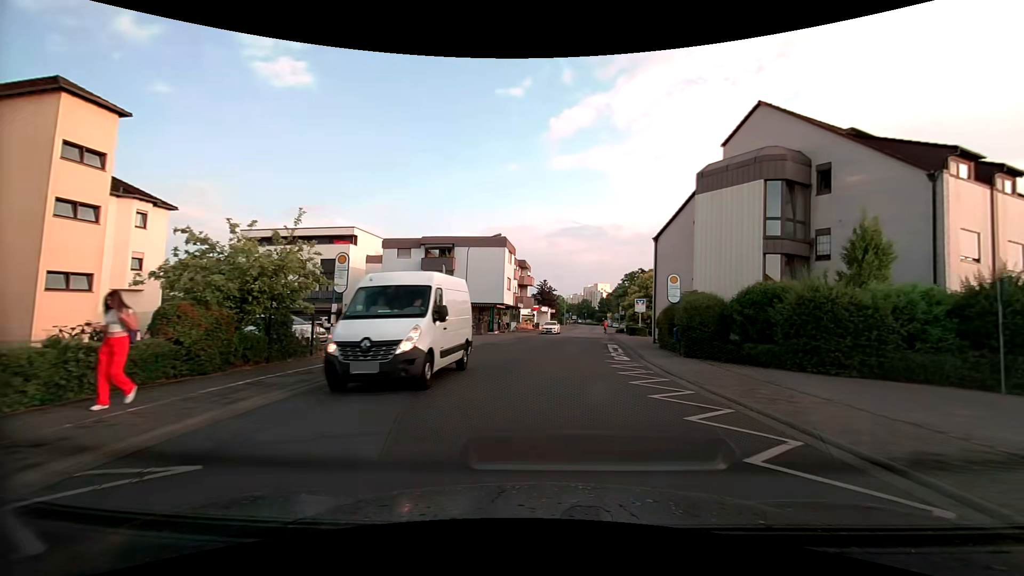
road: tertiary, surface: asphalt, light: Day
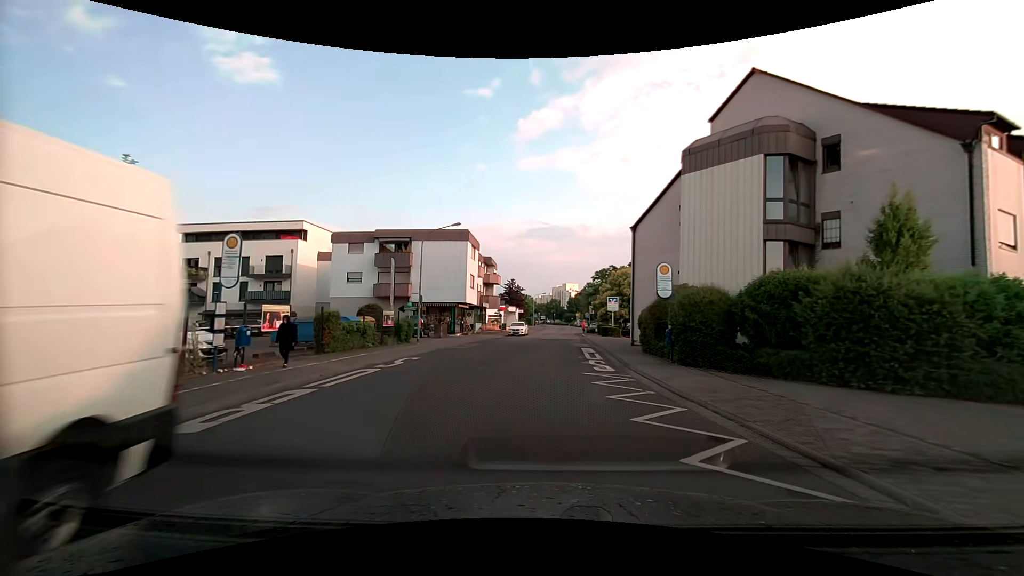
(+0.2, +4.4) m; +4°
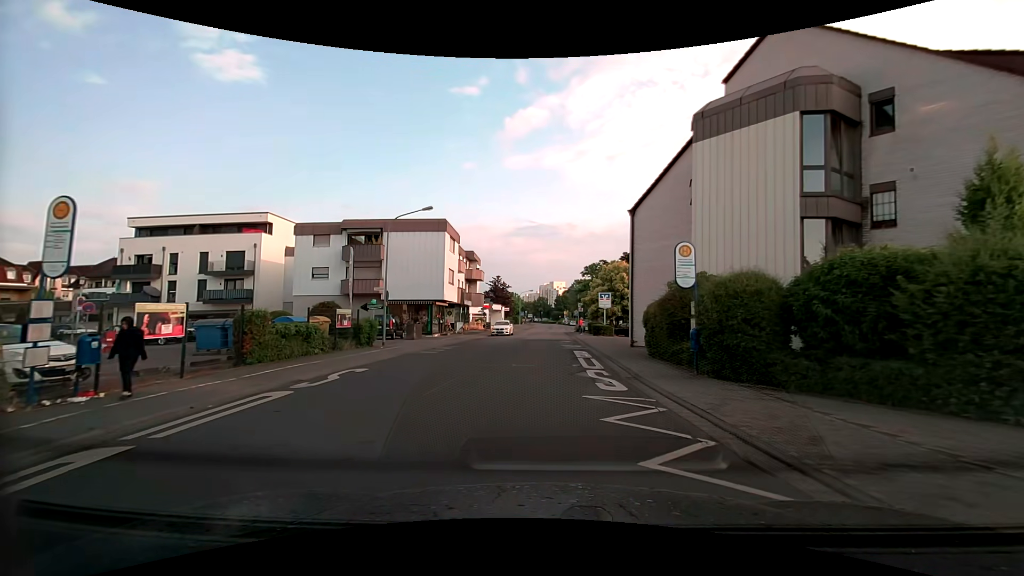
(+0.1, +4.3) m; +2°
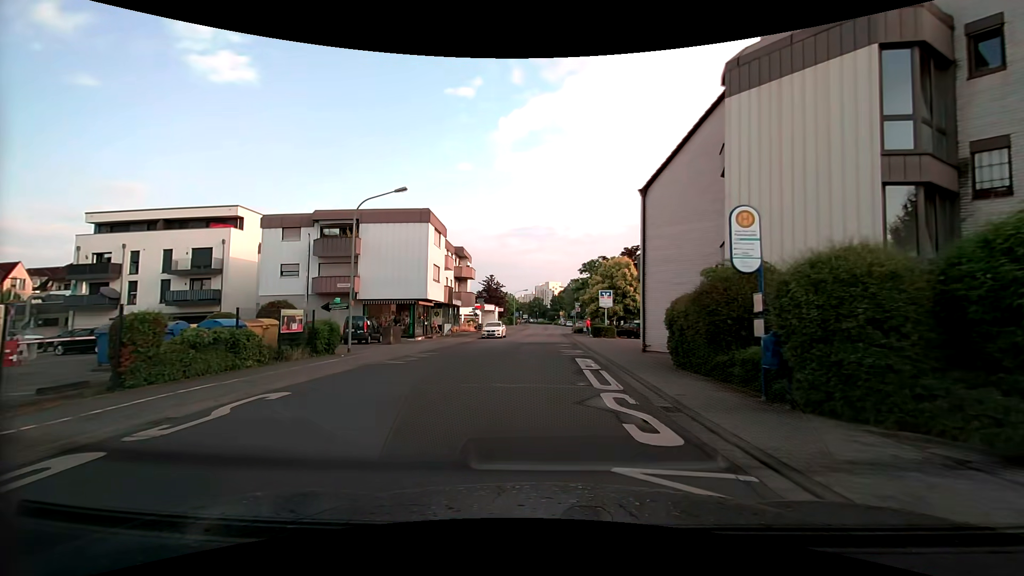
(0.0, +4.3) m; 0°
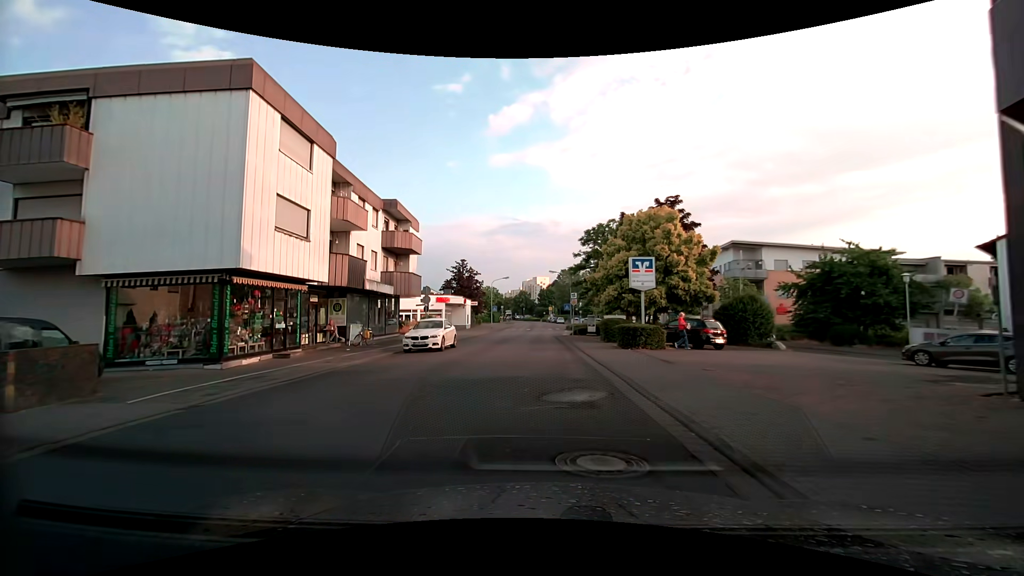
(+0.2, +21.5) m; 0°
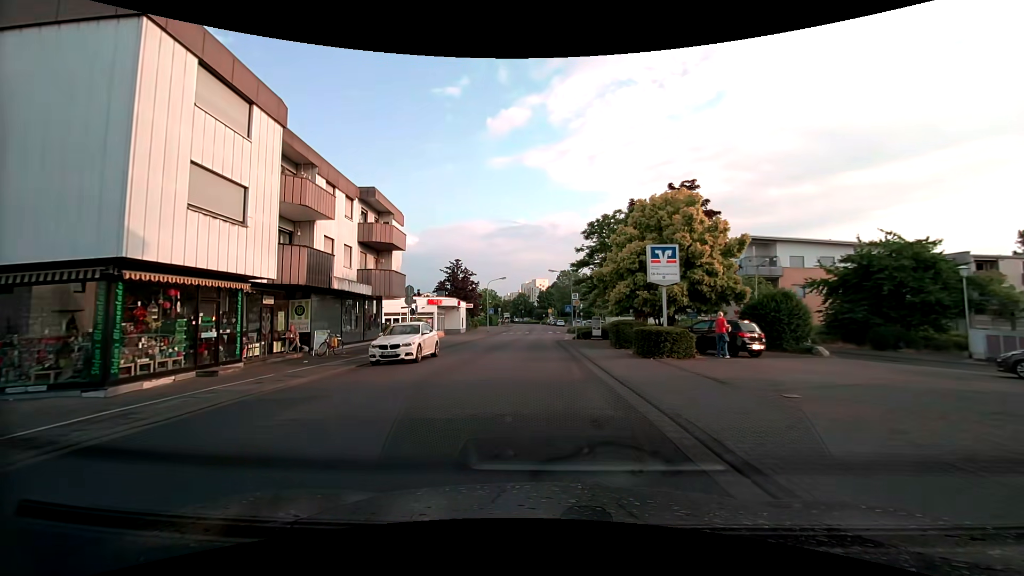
(0.0, +4.3) m; 0°
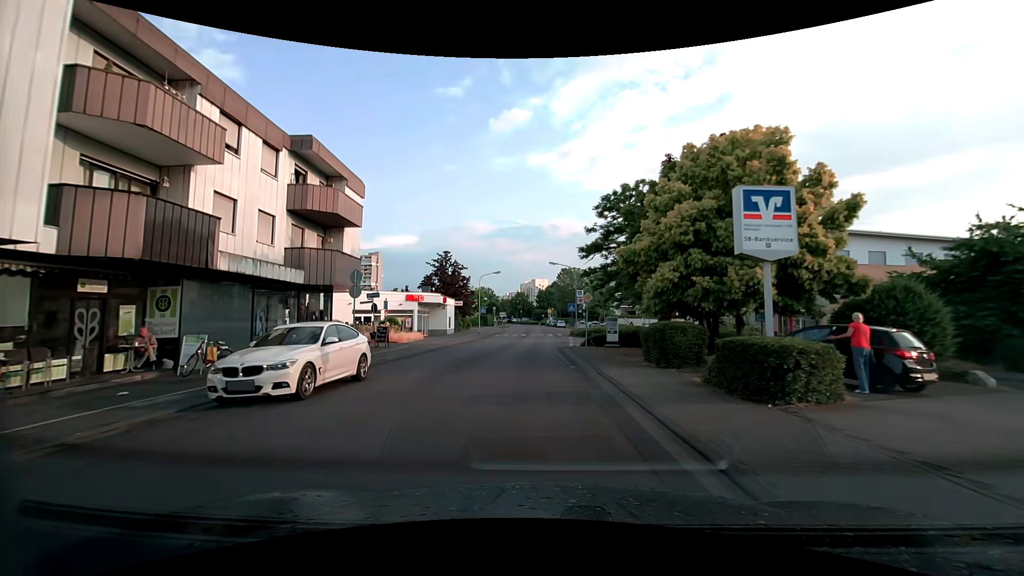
(+0.2, +8.7) m; +1°
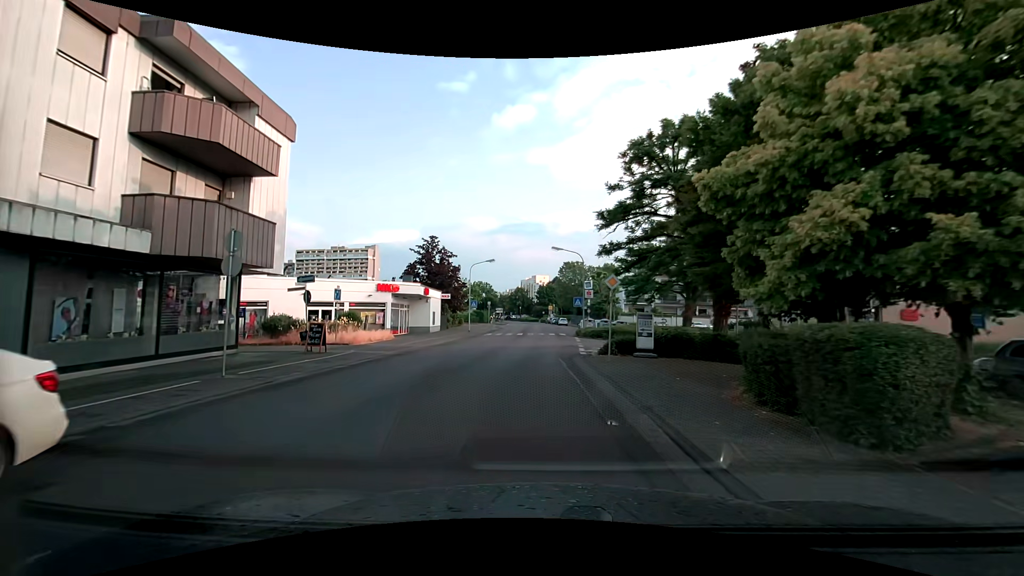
(+0.1, +8.8) m; -1°
(0, +10) (0, +20) (+1, +30) (+1, +40) (+1, +50) (+2, +60) (+2, +70) (+2, +80) (+2, +90) (+2, +100) m
